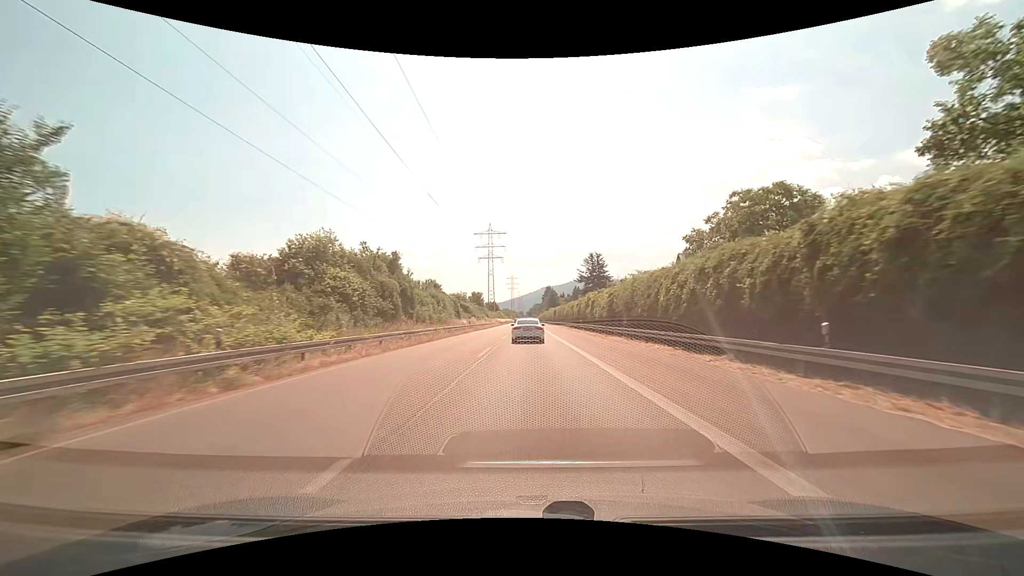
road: trunk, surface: asphalt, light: Day
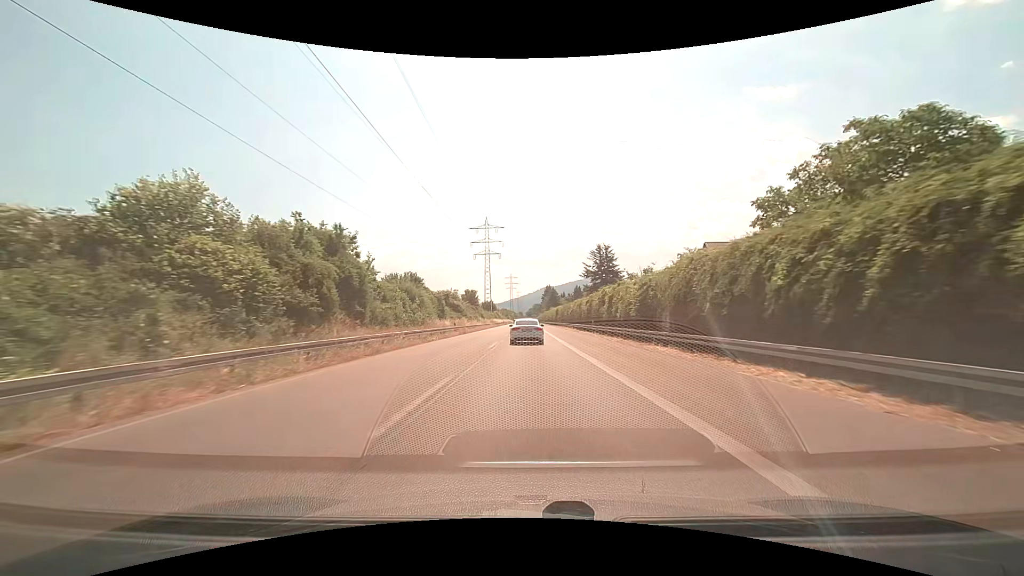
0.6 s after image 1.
(0.0, +11.5) m; 0°
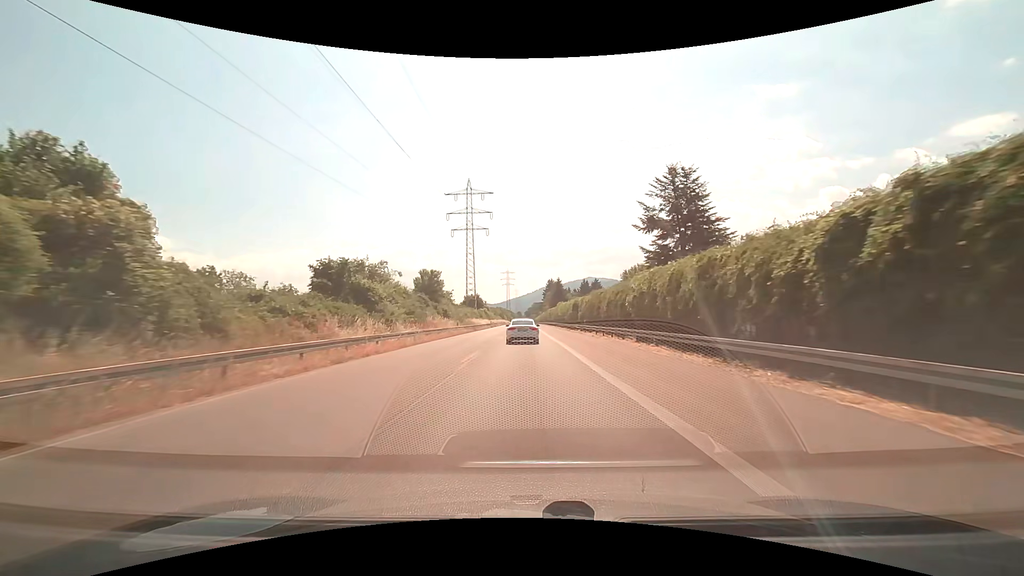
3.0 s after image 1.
(0.0, +44.0) m; 0°
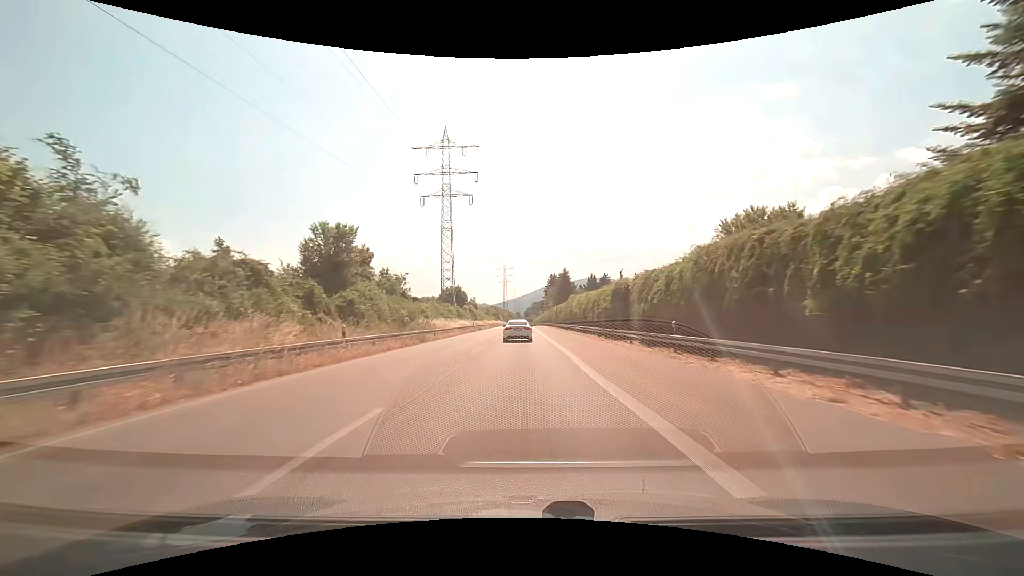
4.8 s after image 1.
(+0.1, +31.8) m; 0°
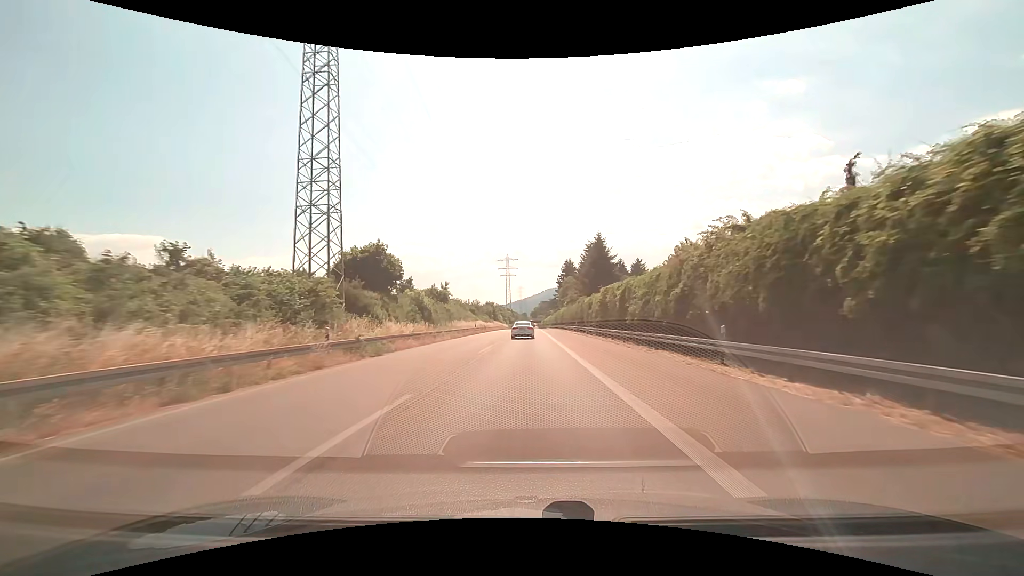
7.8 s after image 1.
(-0.4, +52.9) m; -1°
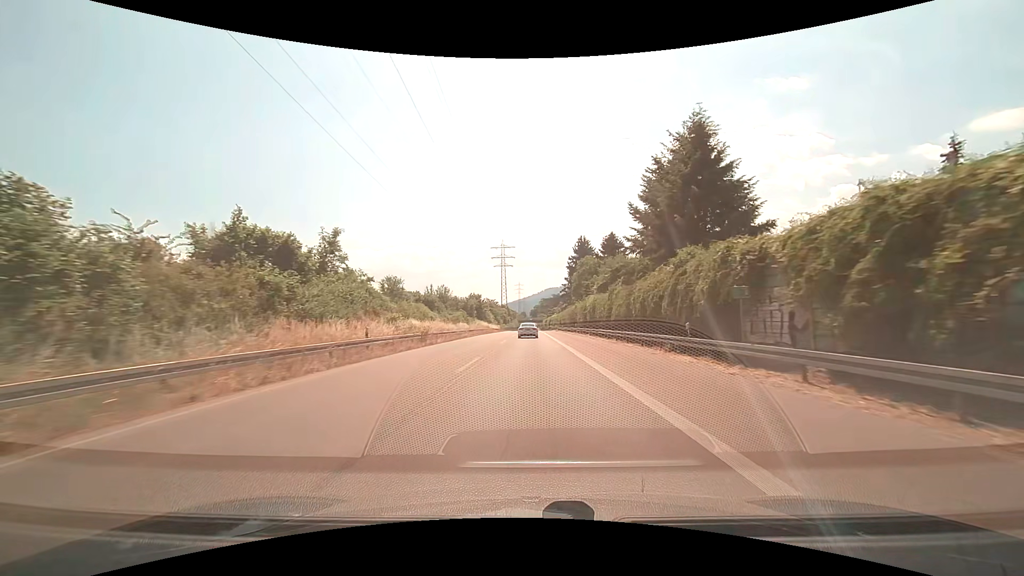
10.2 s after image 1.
(-0.1, +44.5) m; 0°
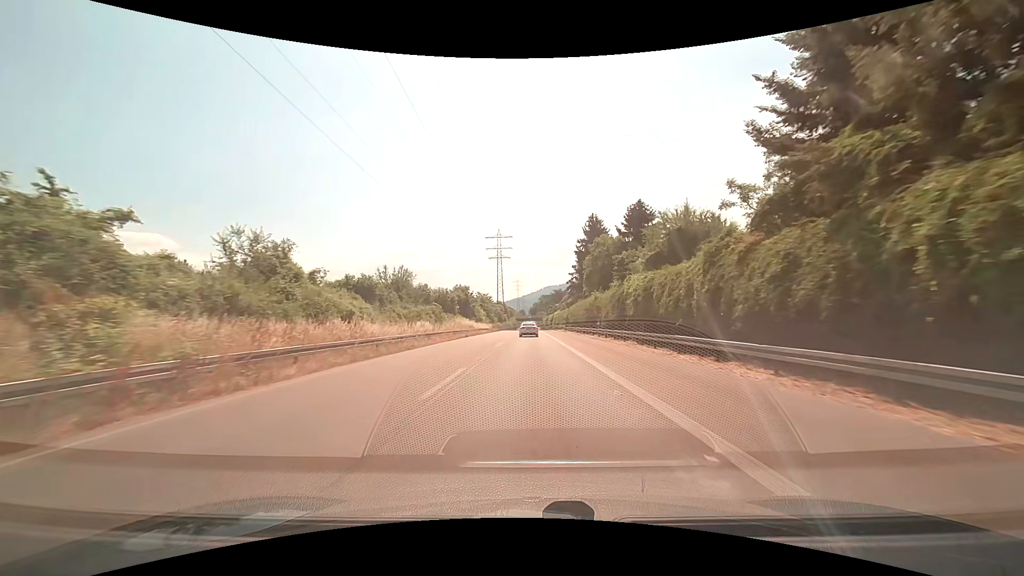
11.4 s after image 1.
(0.0, +22.8) m; 0°
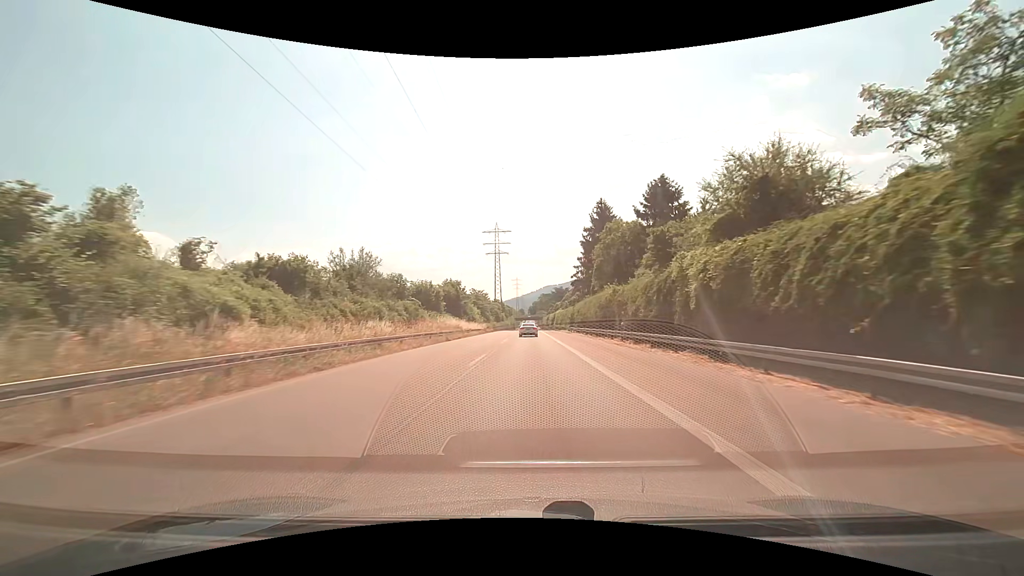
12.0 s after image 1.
(0.0, +11.5) m; 0°
(0, +10) (0, +20) (0, +30) (0, +40) (0, +50) (0, +60) (0, +70) (0, +80) (0, +90) (0, +100) m
